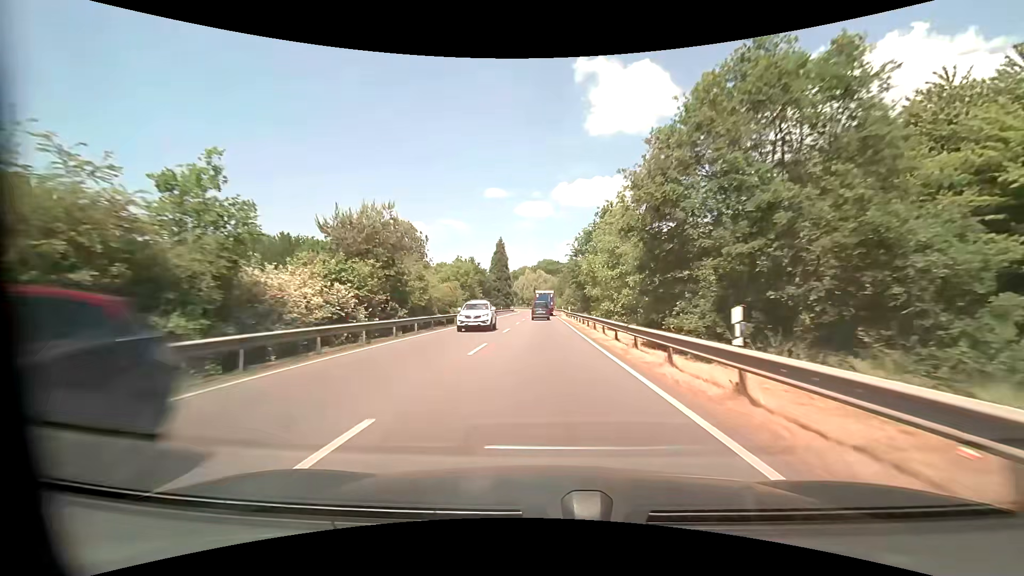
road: primary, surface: asphalt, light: Day
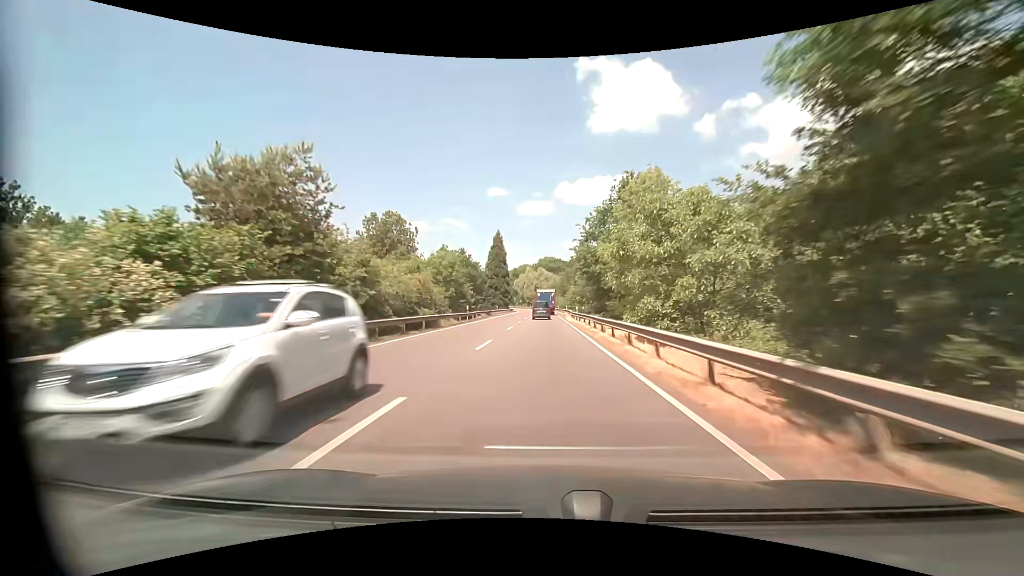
(0.0, +10.7) m; 0°
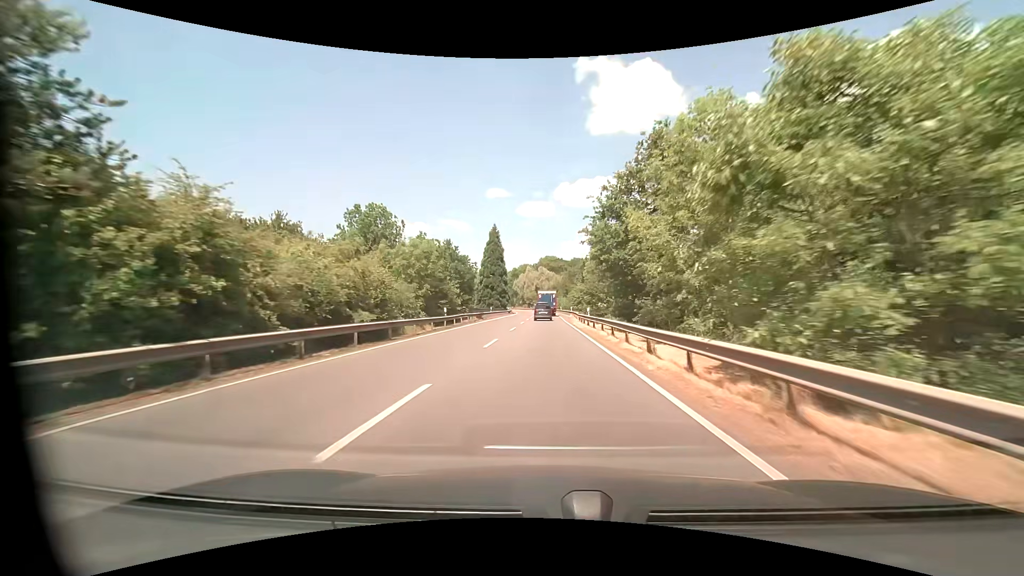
(0.0, +10.6) m; 0°
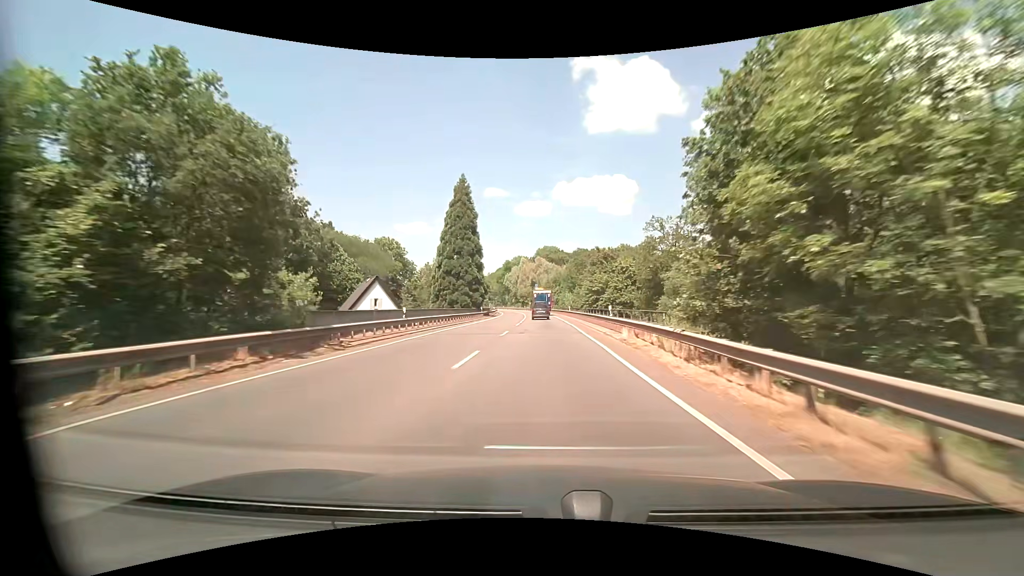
(0.0, +41.8) m; 0°
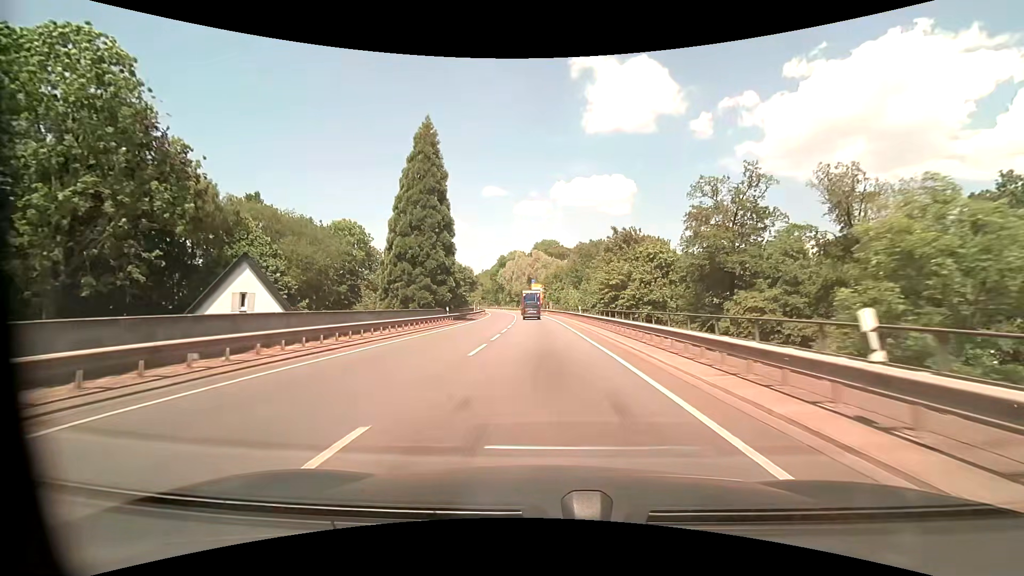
(0.0, +21.3) m; +1°
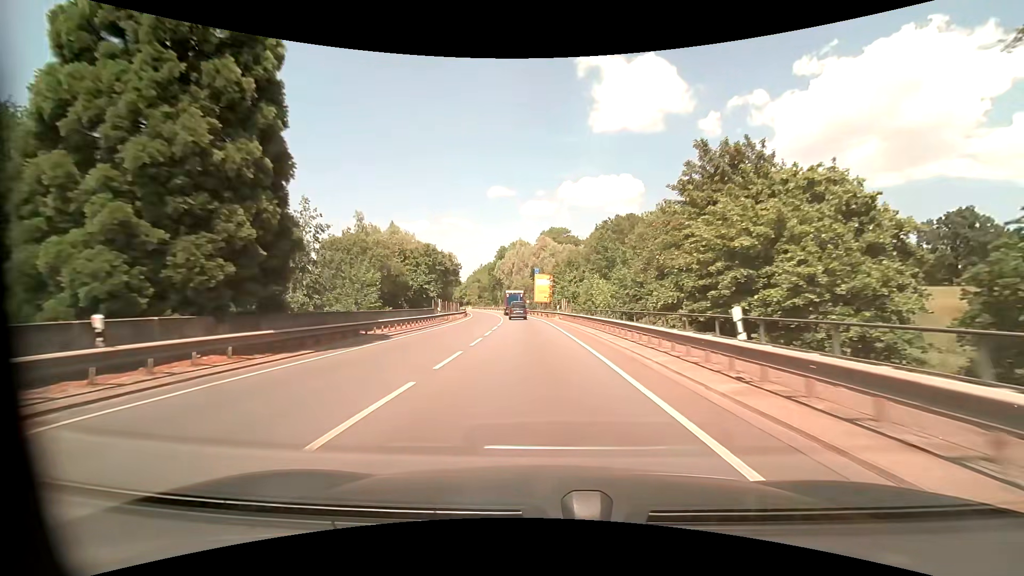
(-0.4, +33.3) m; -1°
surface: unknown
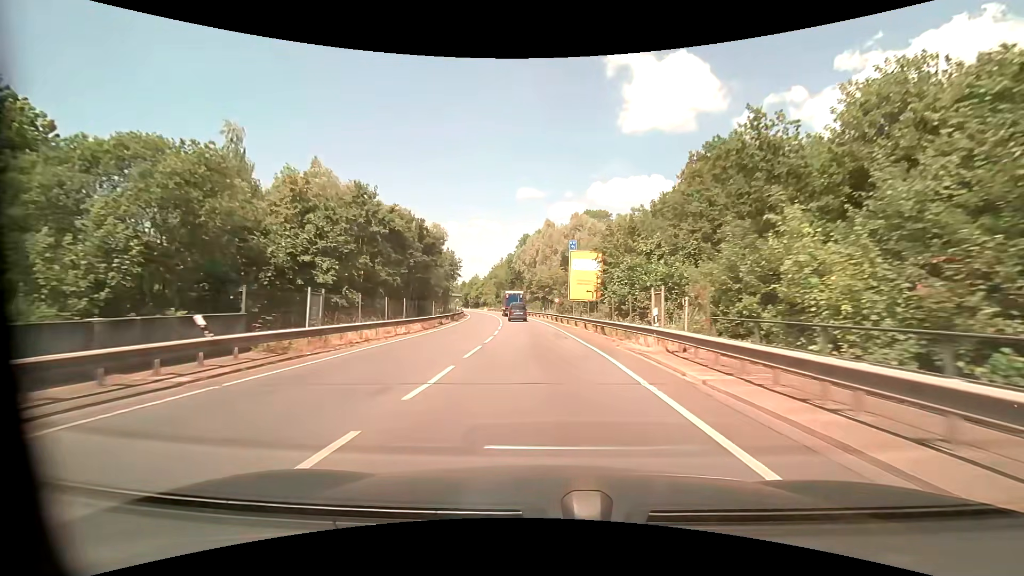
(-1.1, +34.0) m; -3°
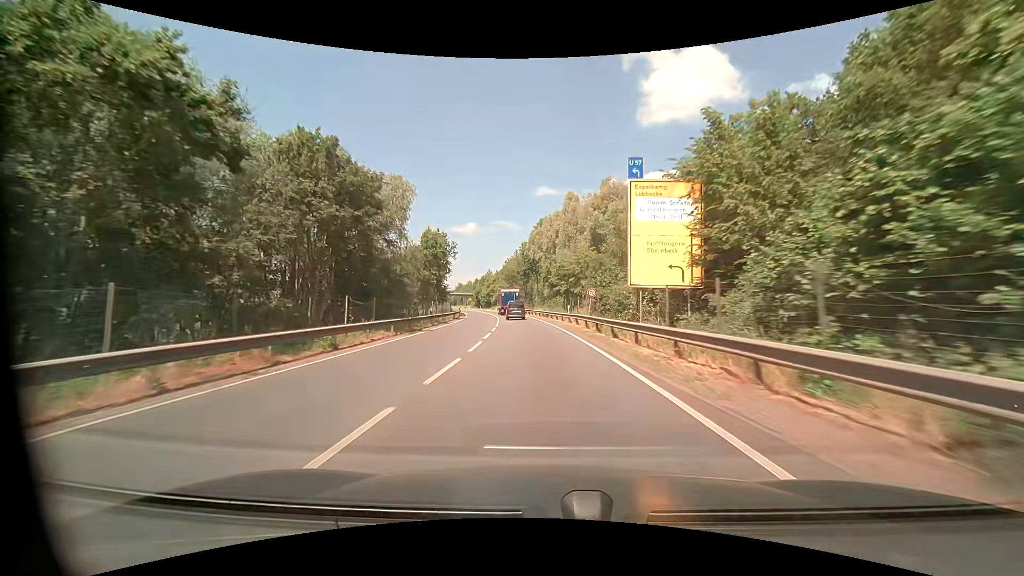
(-0.4, +23.0) m; -2°
(0, +10) (-1, +20) (-1, +30) (-2, +40) (-3, +50) (-4, +60) (-6, +70) (-7, +80) (-9, +89) (-11, +99) m
